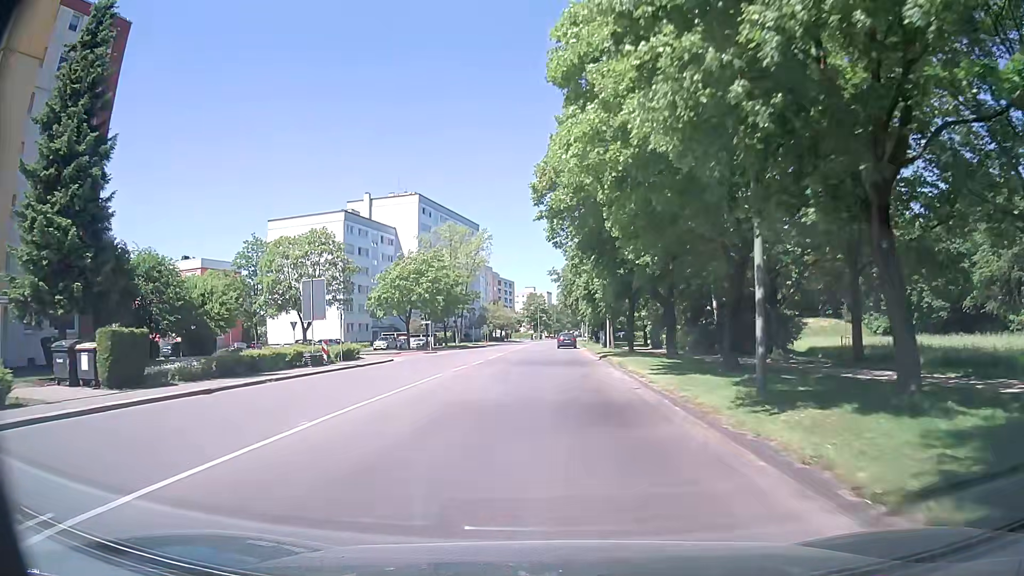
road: tertiary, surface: asphalt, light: Day
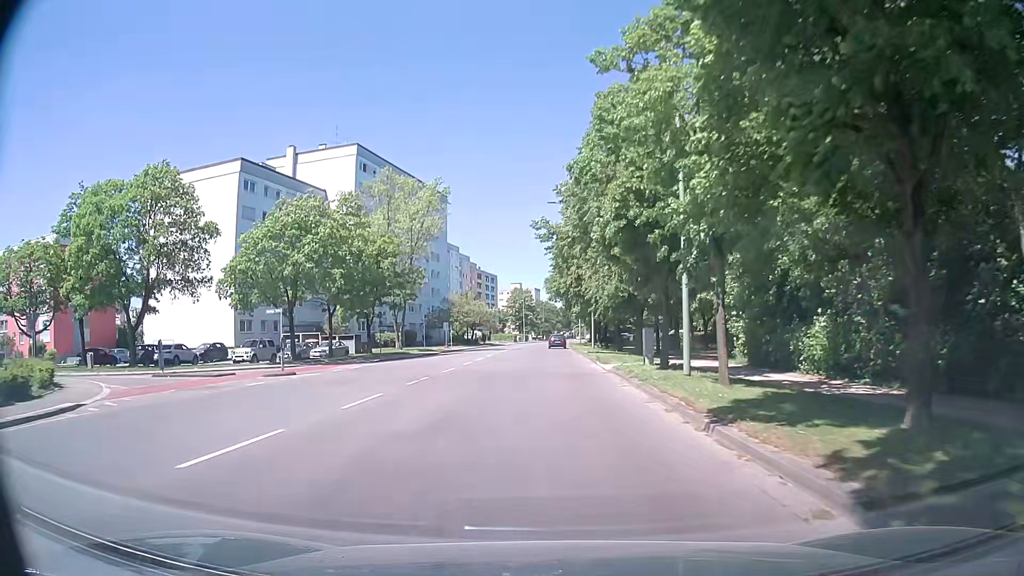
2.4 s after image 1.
(+0.8, +31.4) m; +2°
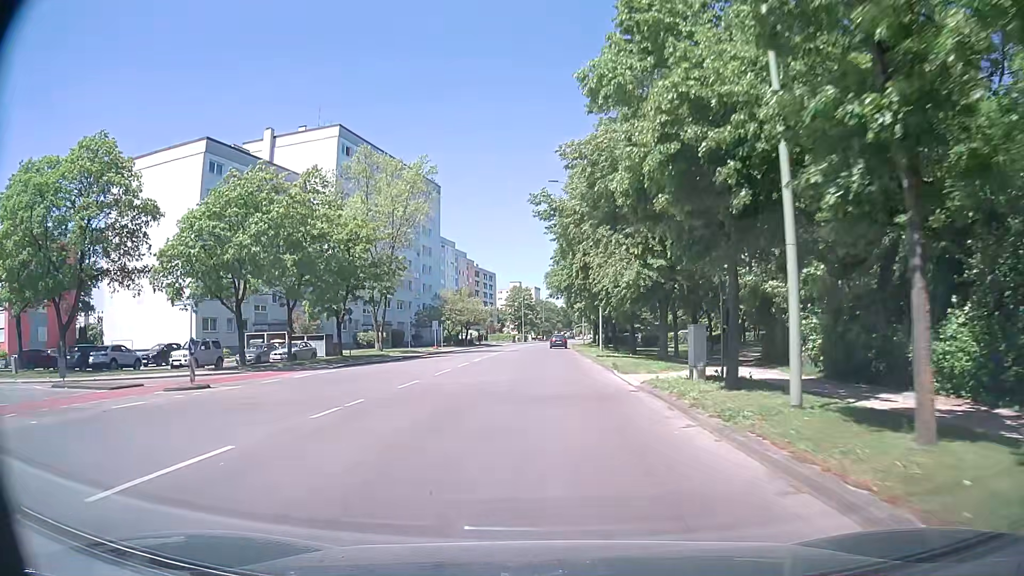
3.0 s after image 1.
(0.0, +7.9) m; -1°
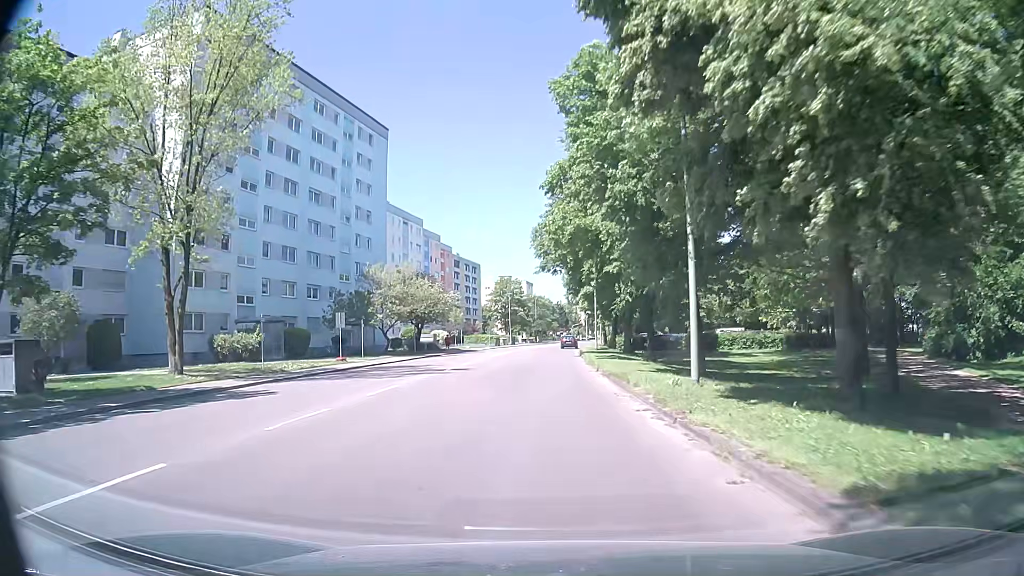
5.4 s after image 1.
(+0.4, +31.8) m; 0°
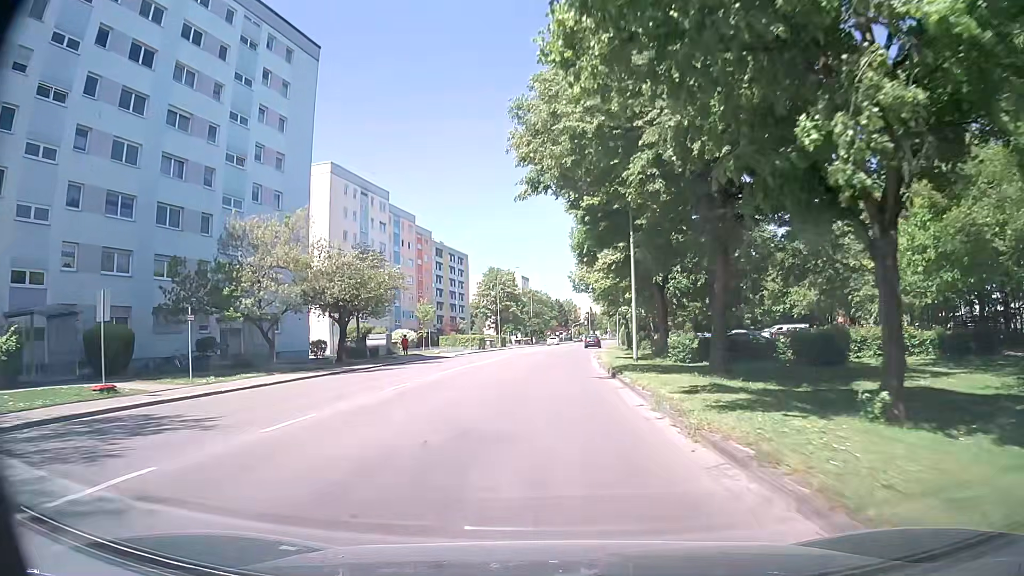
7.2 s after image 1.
(+0.3, +24.0) m; +1°
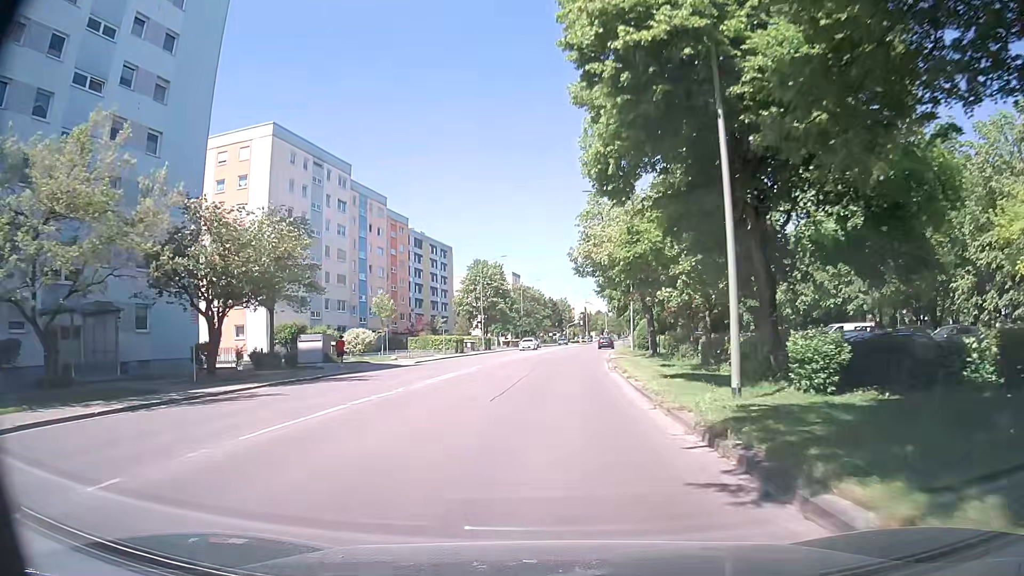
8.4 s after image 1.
(+0.1, +16.0) m; +1°
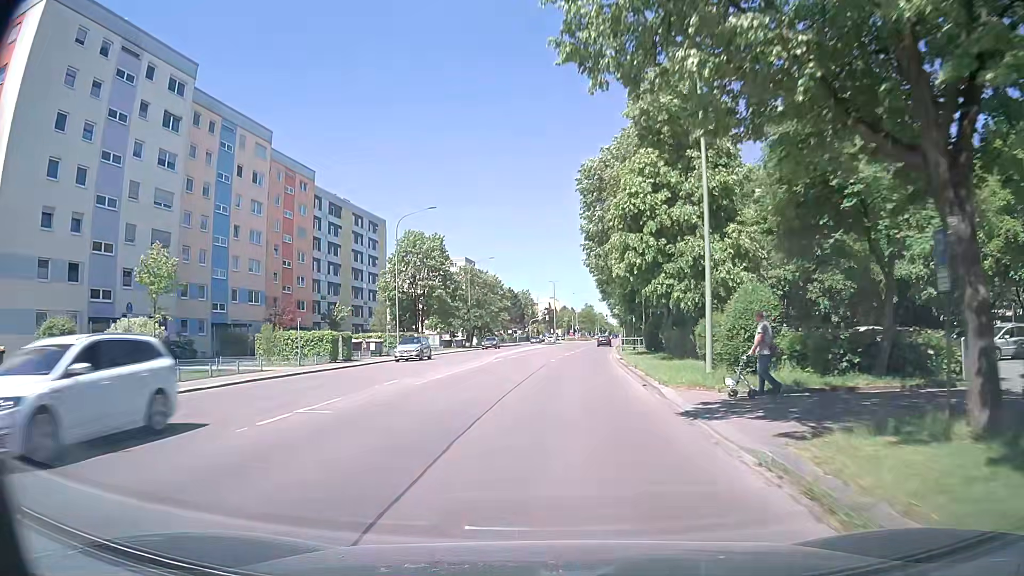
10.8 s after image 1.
(+0.9, +31.9) m; +2°
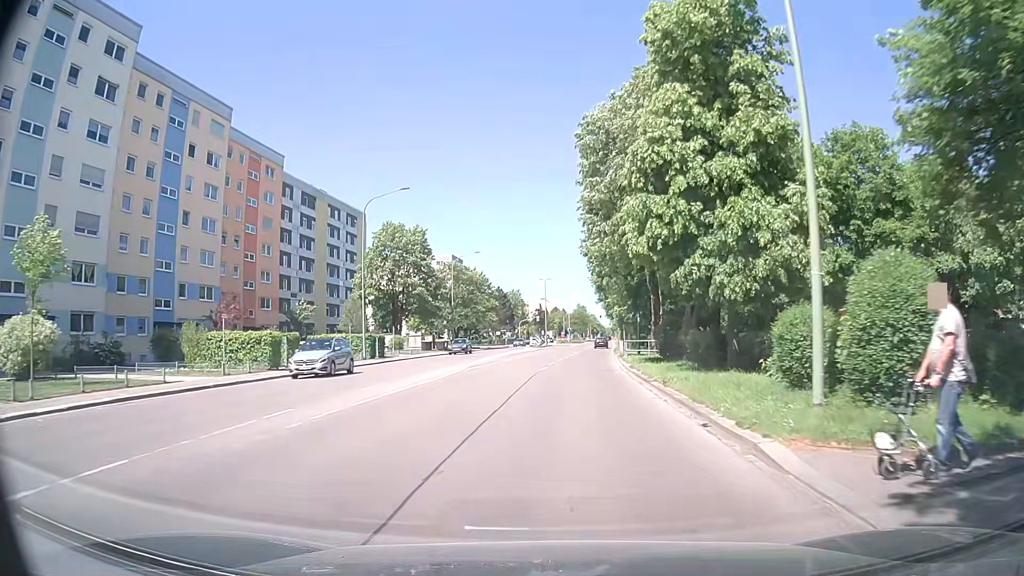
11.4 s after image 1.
(0.0, +8.0) m; 0°
(0, +10) (+1, +20) (+1, +30) (+2, +40) (+3, +50) (+4, +60) (+5, +70) (+6, +80) (+7, +90) (+8, +100) m
